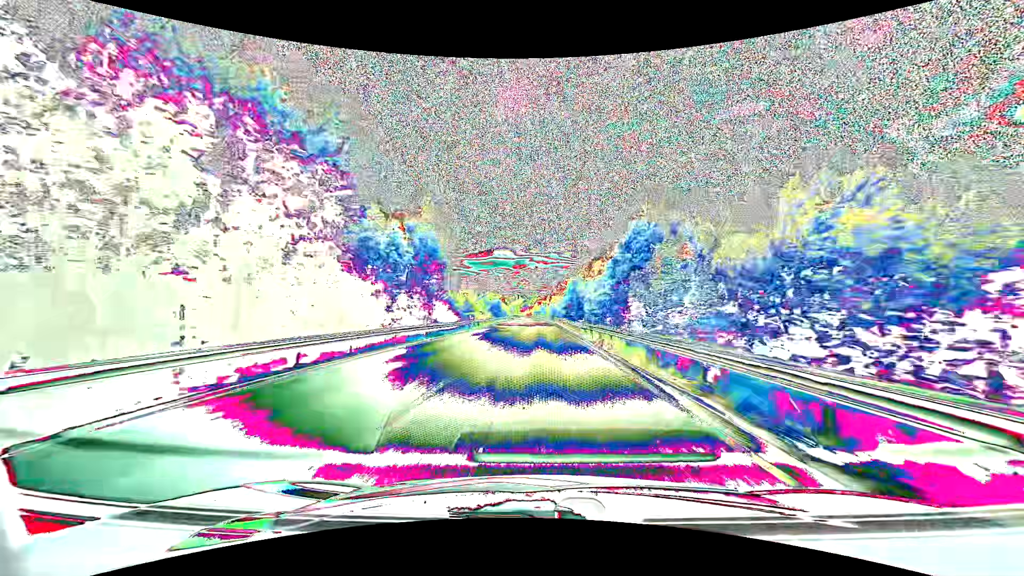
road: primary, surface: asphalt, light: Day
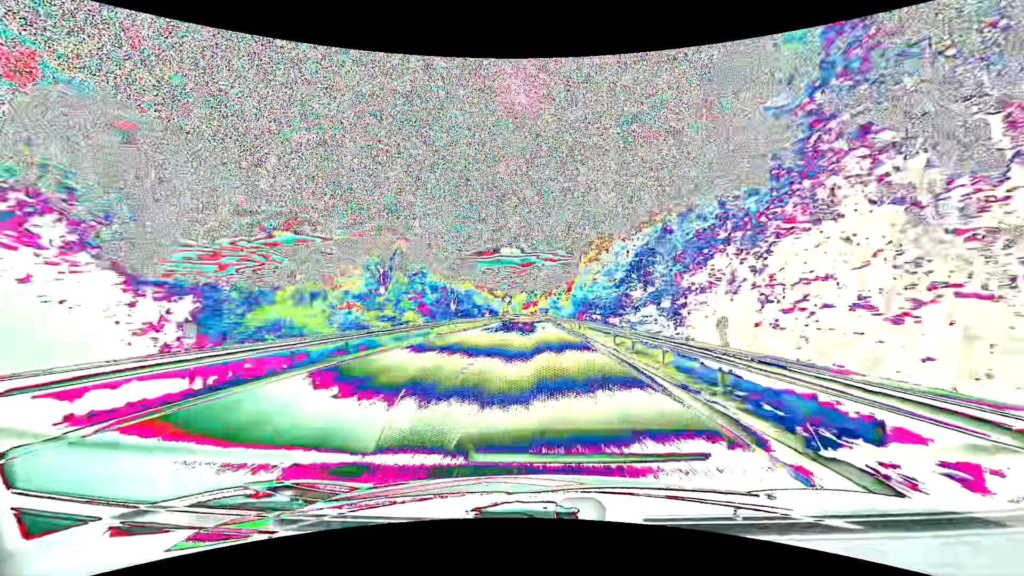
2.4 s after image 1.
(-0.4, +68.9) m; -1°
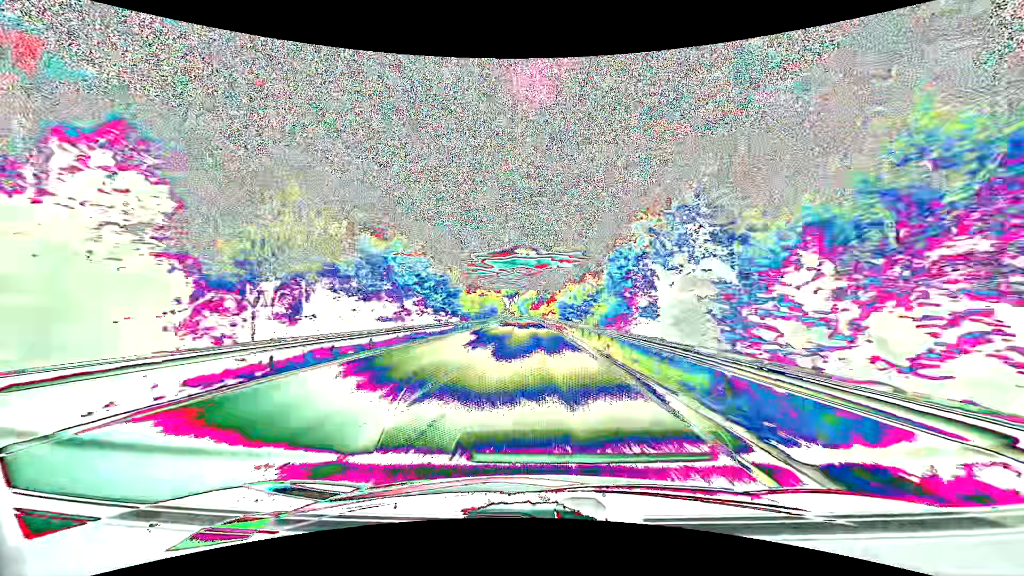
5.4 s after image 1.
(-1.0, +85.2) m; -2°
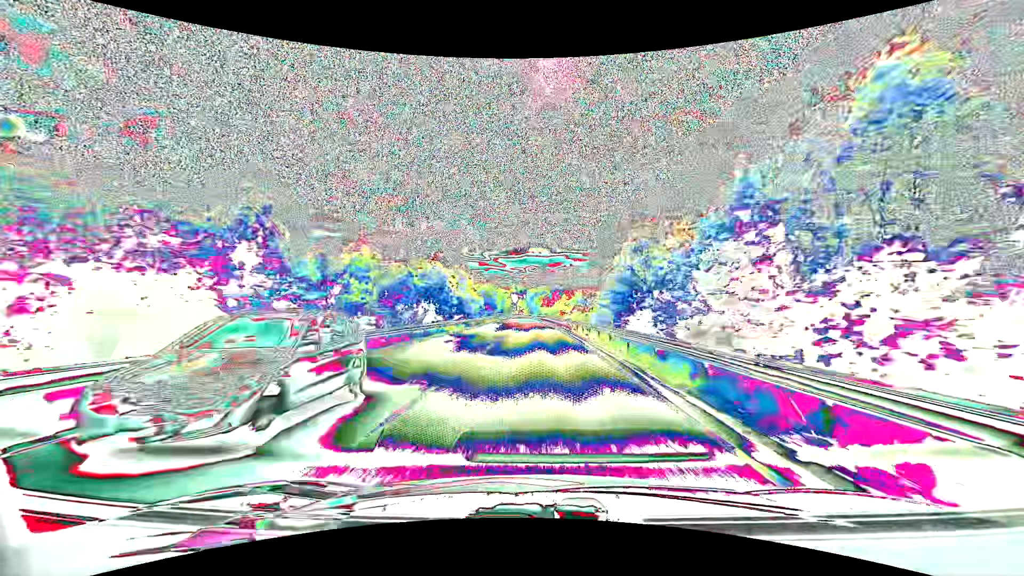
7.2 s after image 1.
(-0.6, +50.6) m; -1°
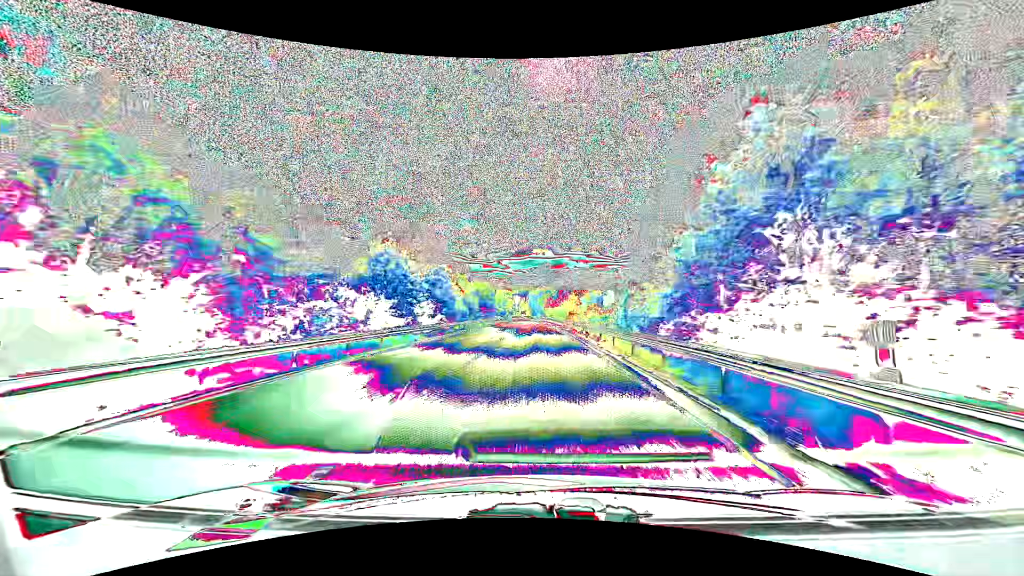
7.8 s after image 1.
(-0.1, +16.8) m; 0°
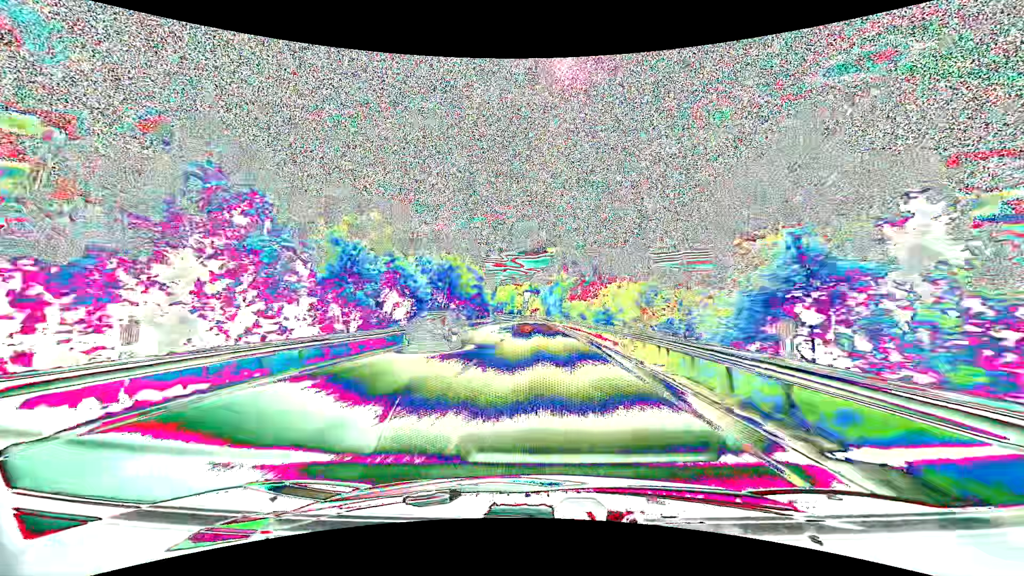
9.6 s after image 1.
(-0.6, +50.2) m; -1°
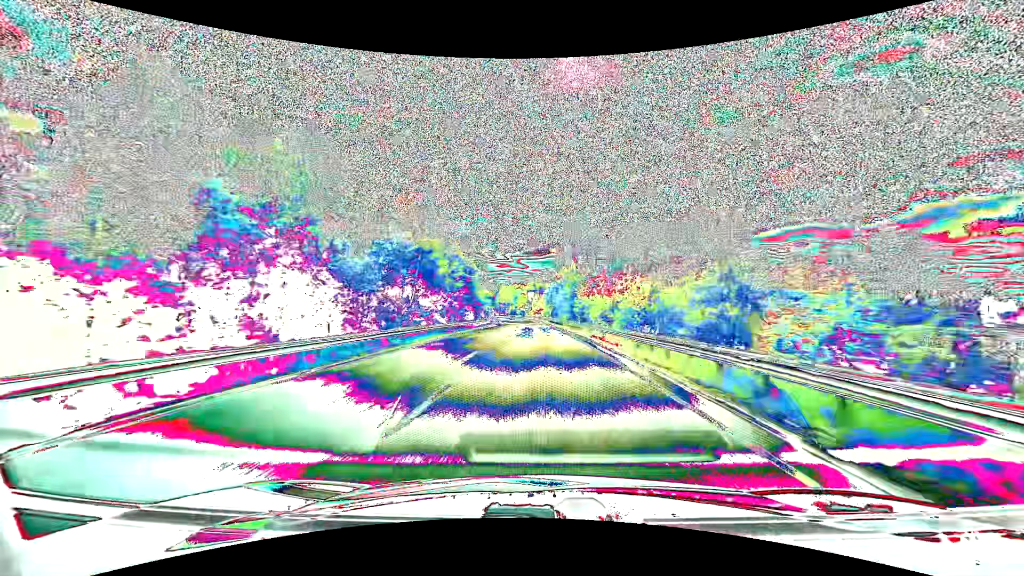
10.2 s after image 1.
(-0.1, +16.6) m; -1°
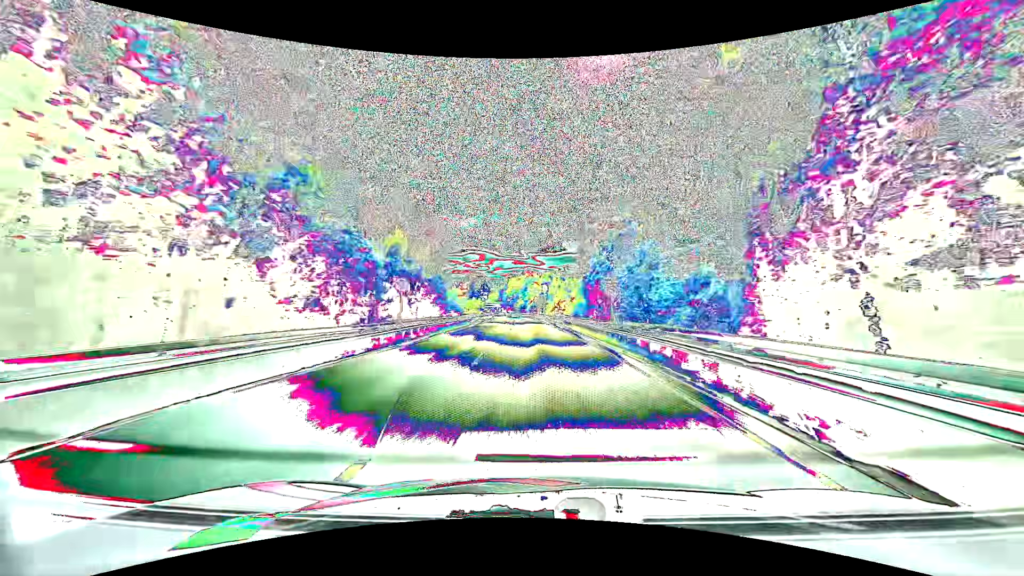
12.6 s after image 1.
(-0.9, +64.7) m; -2°
(0, +10) (0, +20) (0, +30) (0, +40) (-1, +50) (-1, +60) (-1, +70) (-2, +80) (-2, +90) (-3, +100) m
